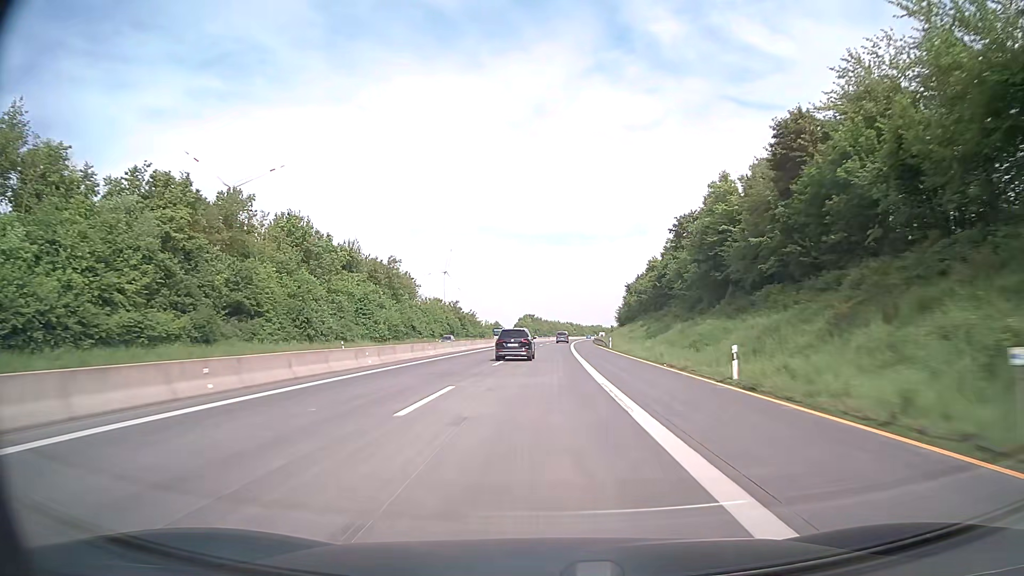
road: motorway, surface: asphalt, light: Day
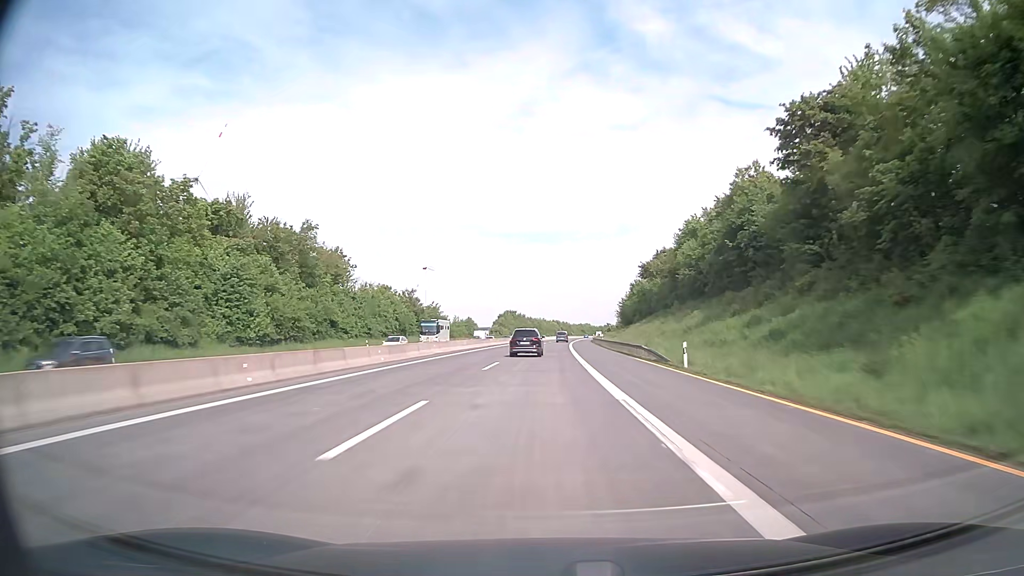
(+0.4, +39.8) m; +1°
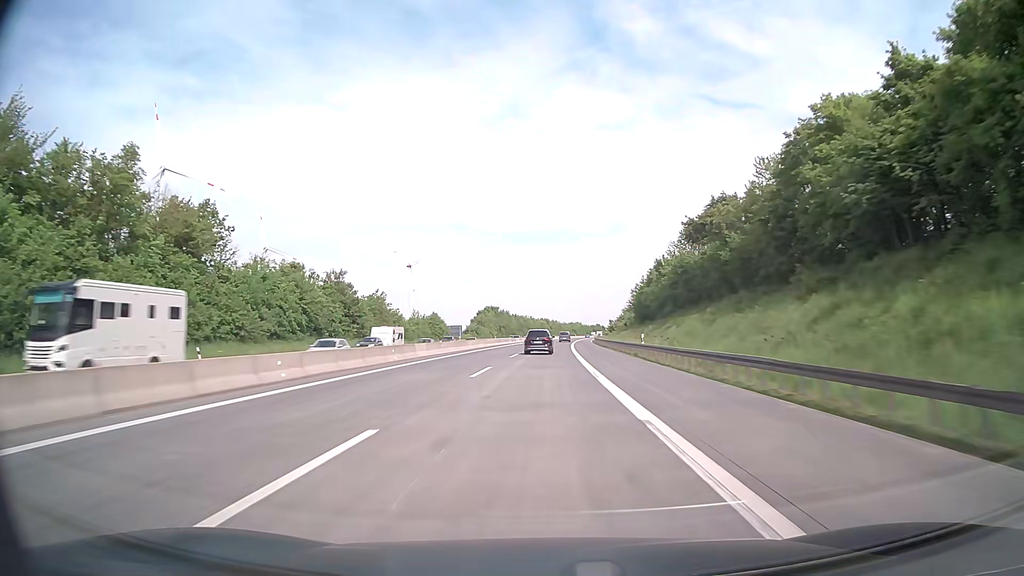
(+0.4, +39.8) m; +1°
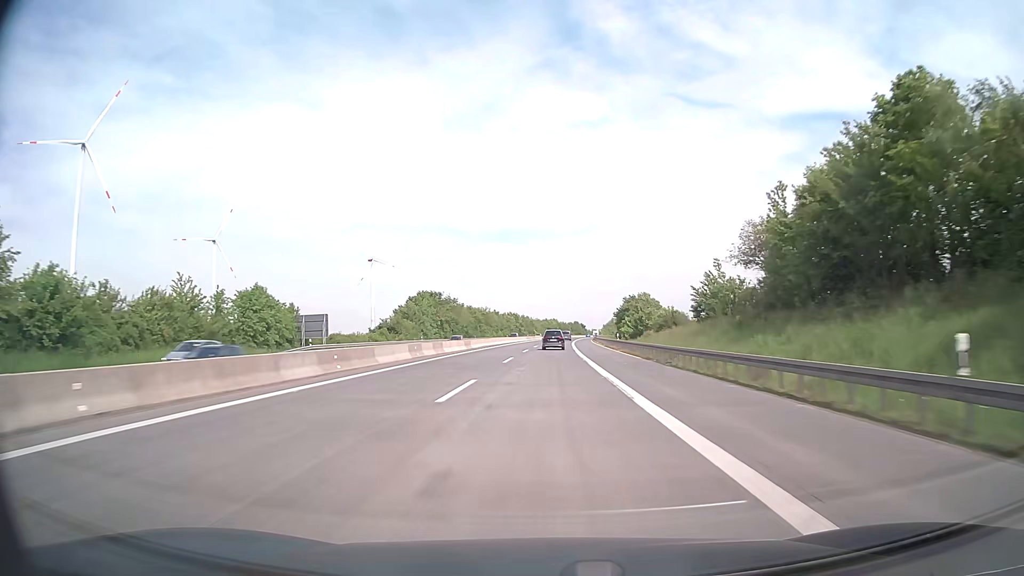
(+1.4, +79.5) m; +2°
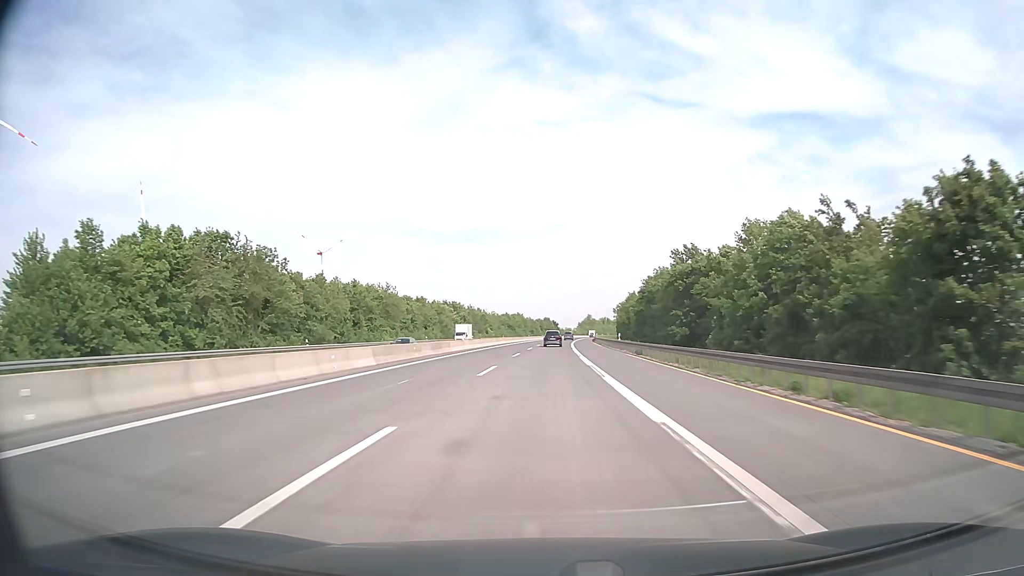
(+2.7, +99.3) m; +3°
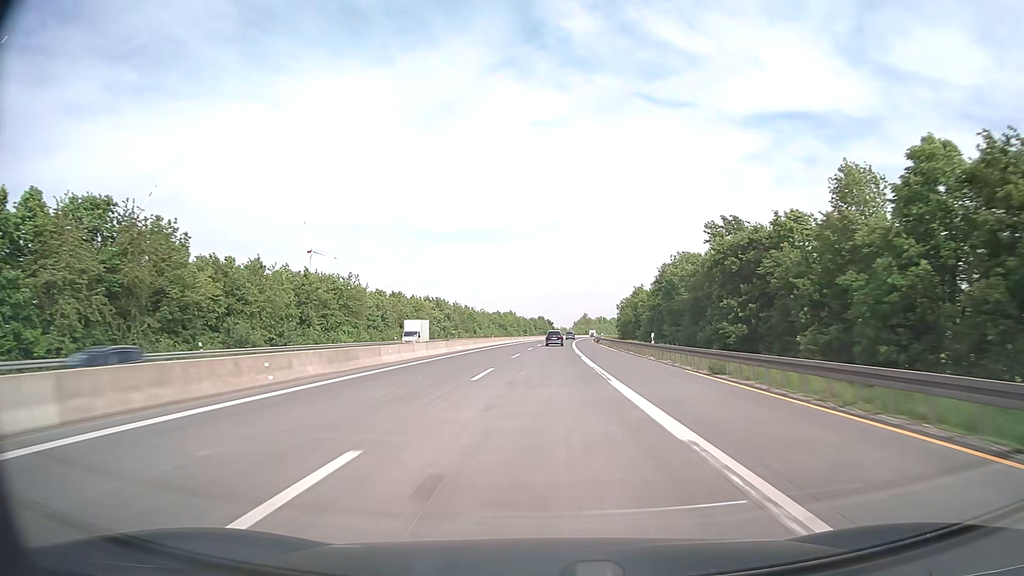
(+0.1, +19.9) m; 0°
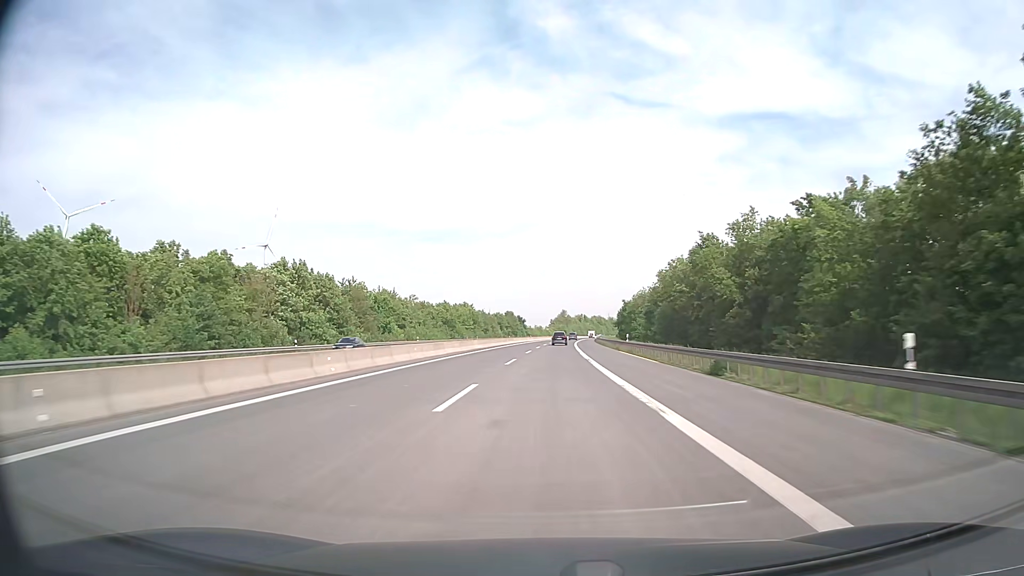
(+1.5, +79.3) m; +2°
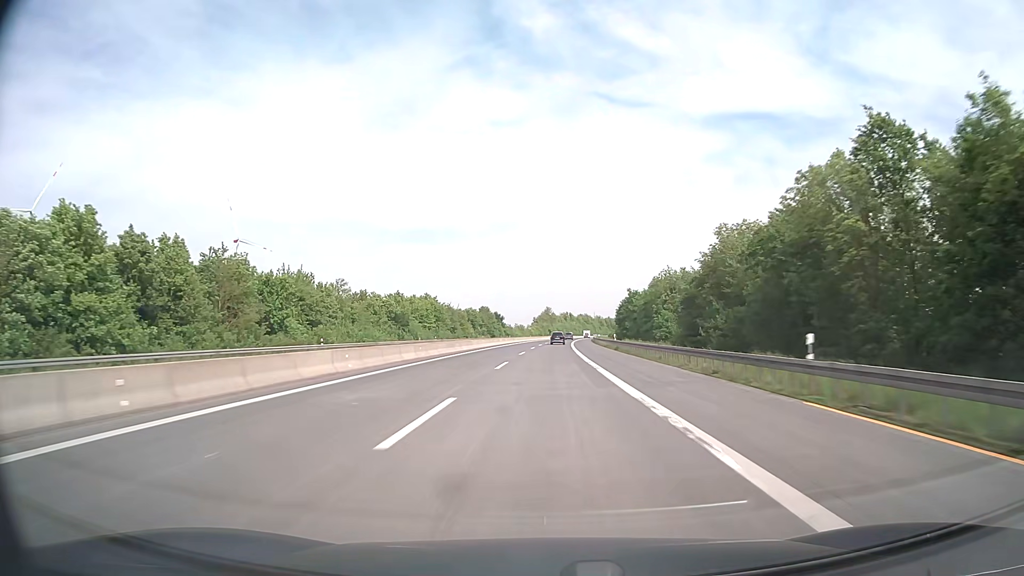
(+0.4, +39.7) m; +1°
(0, +10) (0, +20) (0, +30) (+1, +40) (+1, +50) (+1, +60) (+1, +70) (+2, +80) (+2, +90) (+3, +100) m
